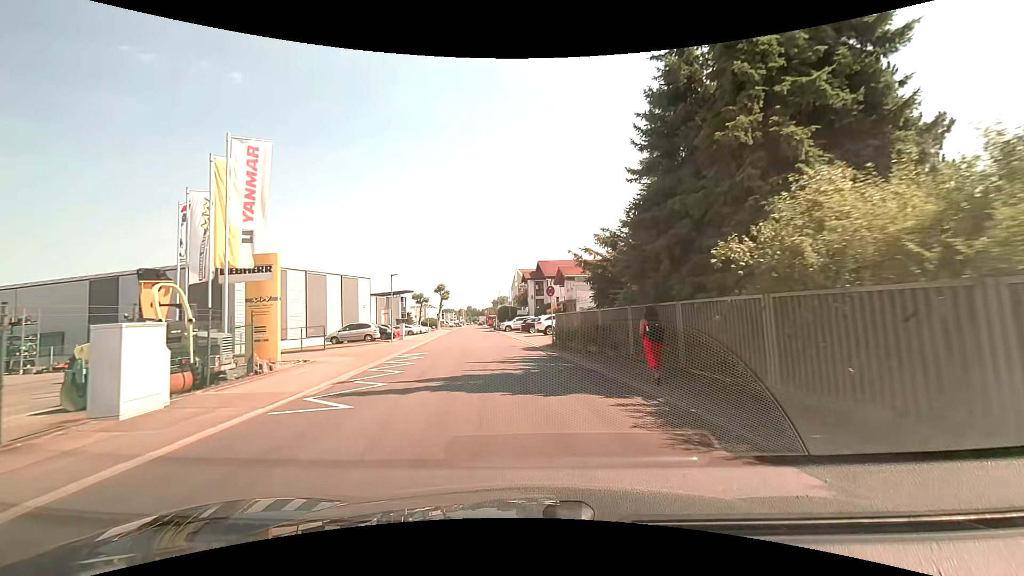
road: unclassified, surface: asphalt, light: Day
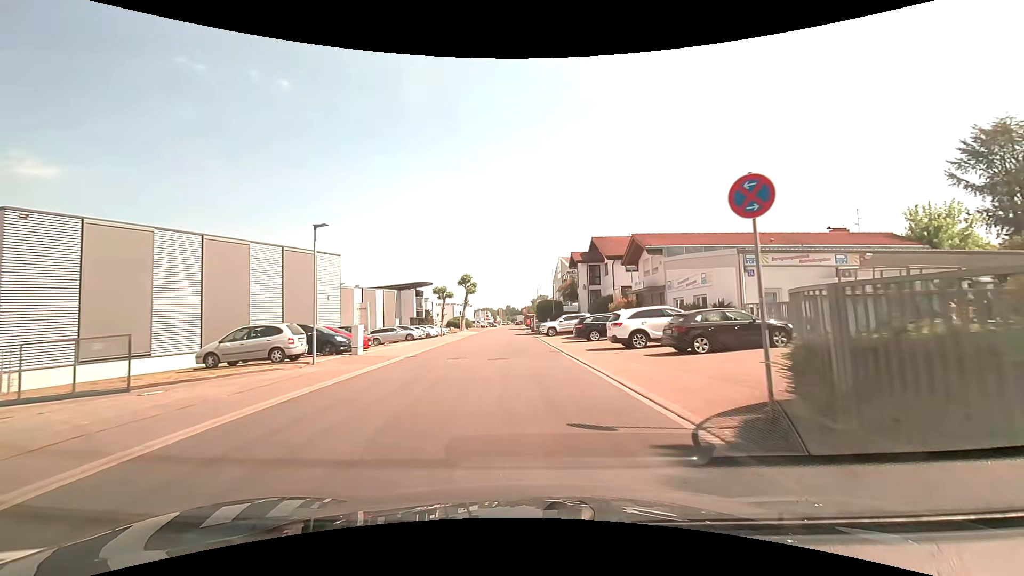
(-1.0, +20.4) m; -4°
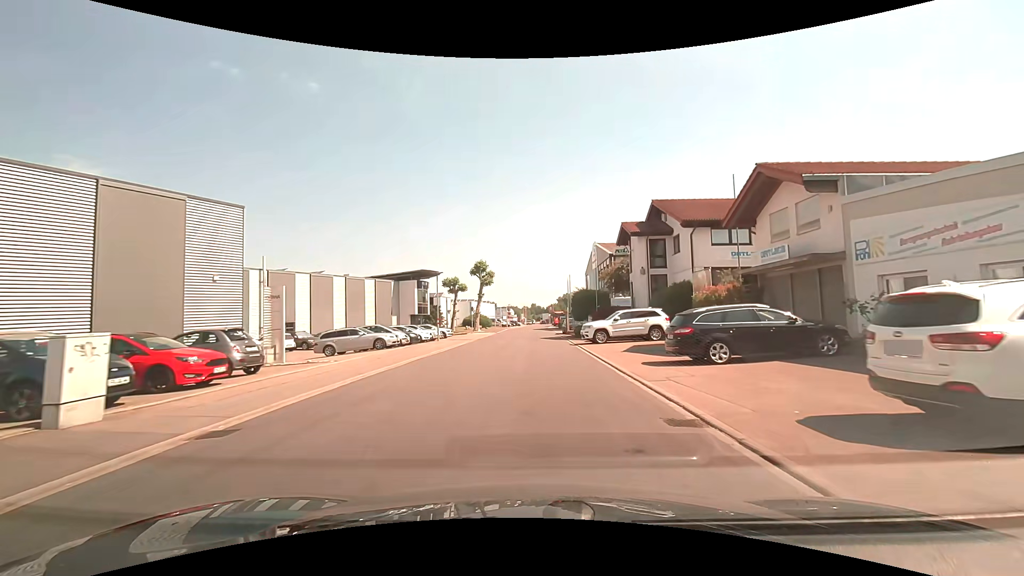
(-0.5, +15.7) m; -3°
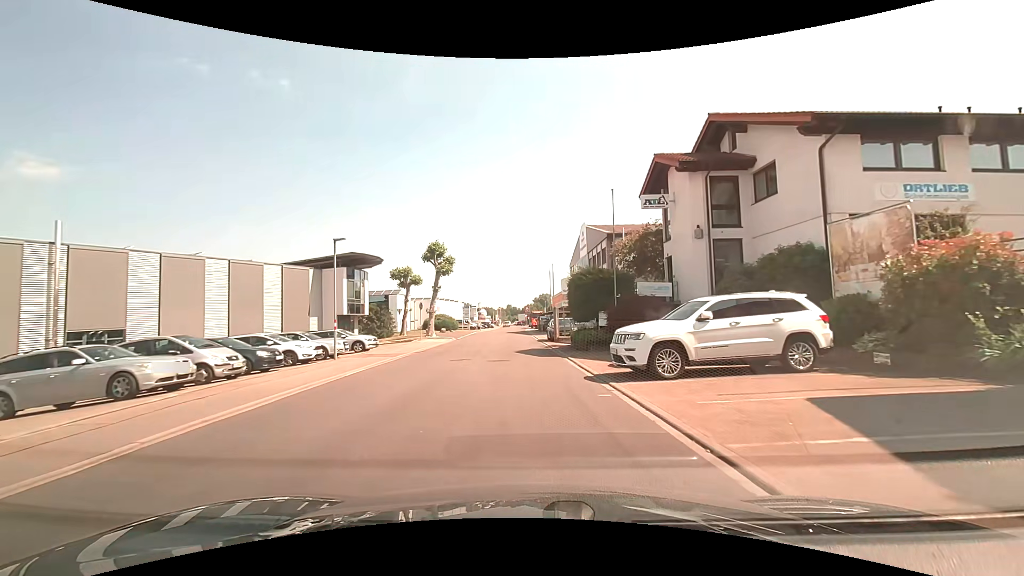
(+0.3, +16.4) m; +2°
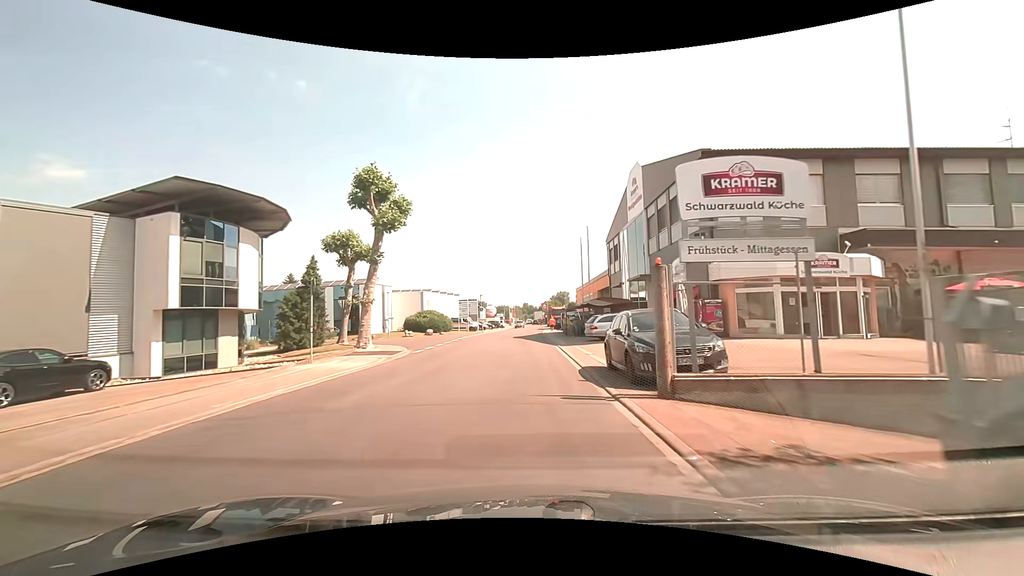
(-0.1, +23.5) m; -1°
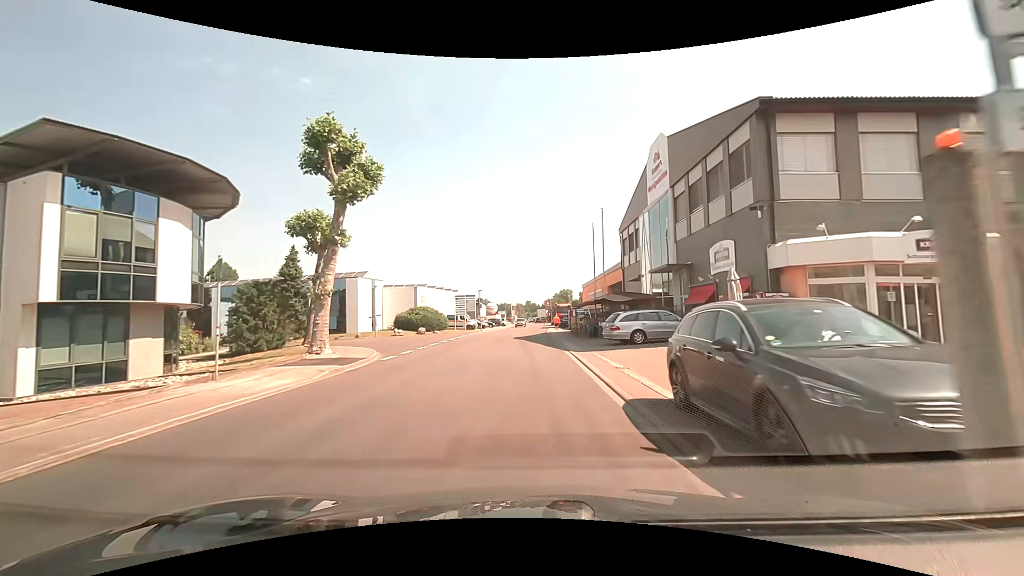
(-0.1, +5.9) m; -1°
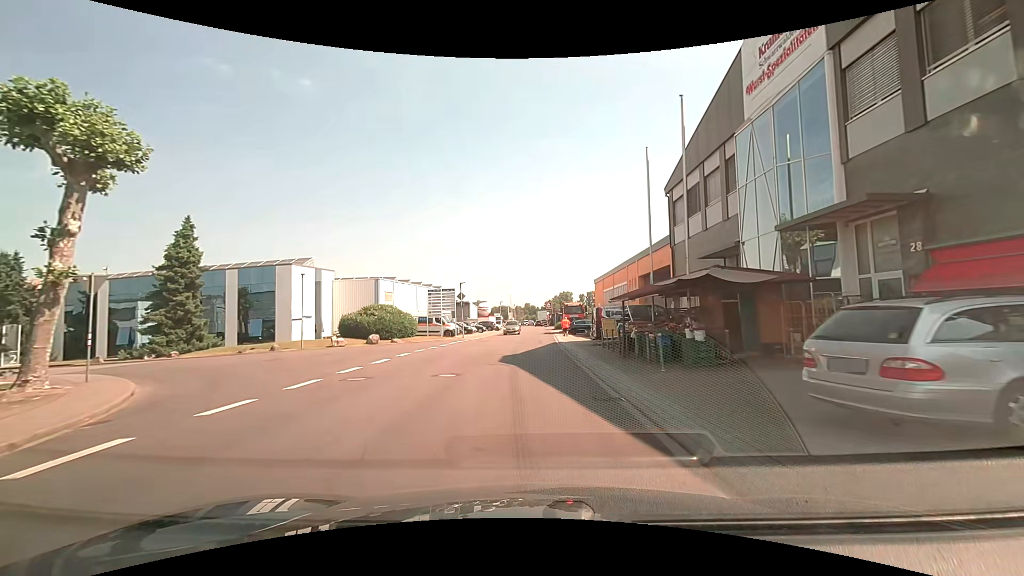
(0.0, +16.6) m; +1°
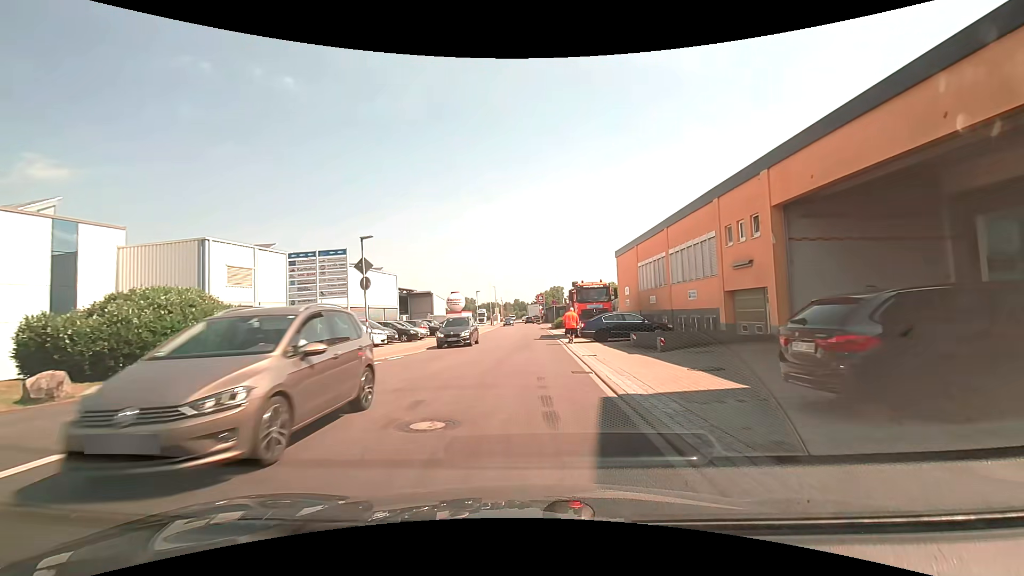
(+0.1, +24.7) m; +1°
(0, +10) (0, +20) (0, +30) (0, +40) (0, +50) (0, +60) (0, +70) (0, +80) (0, +90) (-1, +100) m
